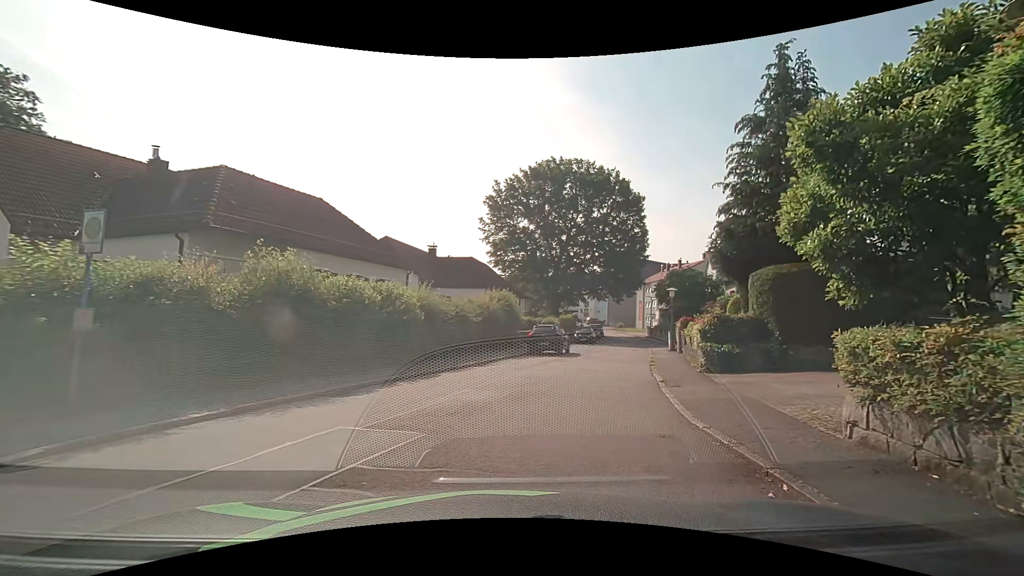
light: Day
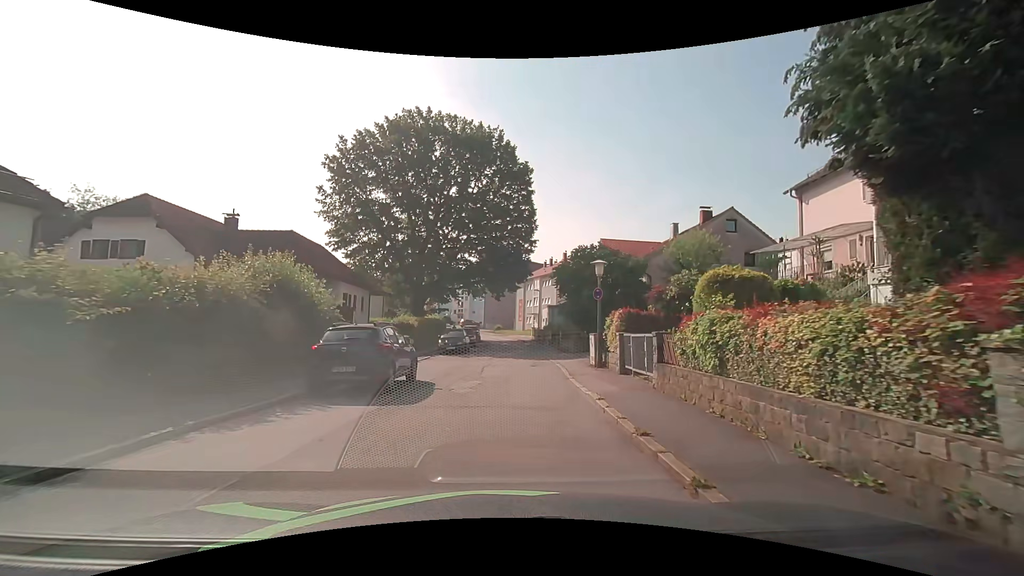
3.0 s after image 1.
(+1.8, +14.3) m; +12°
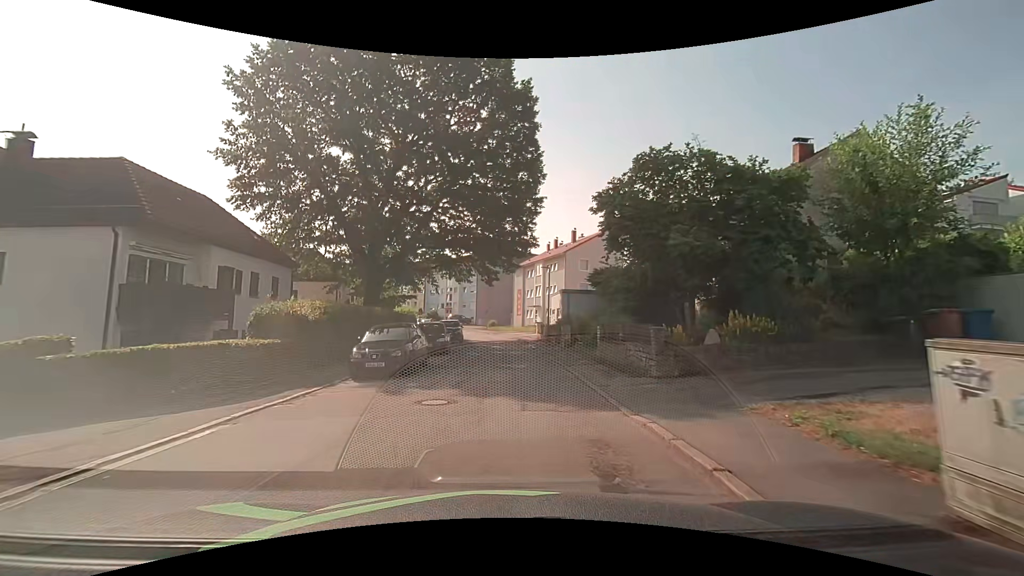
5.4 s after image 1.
(+0.2, +15.6) m; +1°
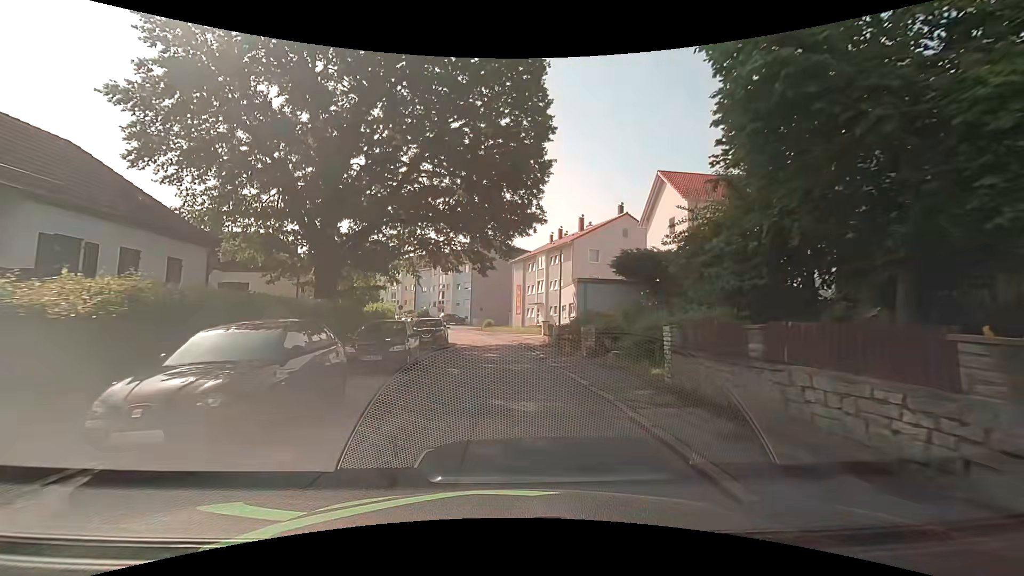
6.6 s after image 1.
(0.0, +8.2) m; 0°
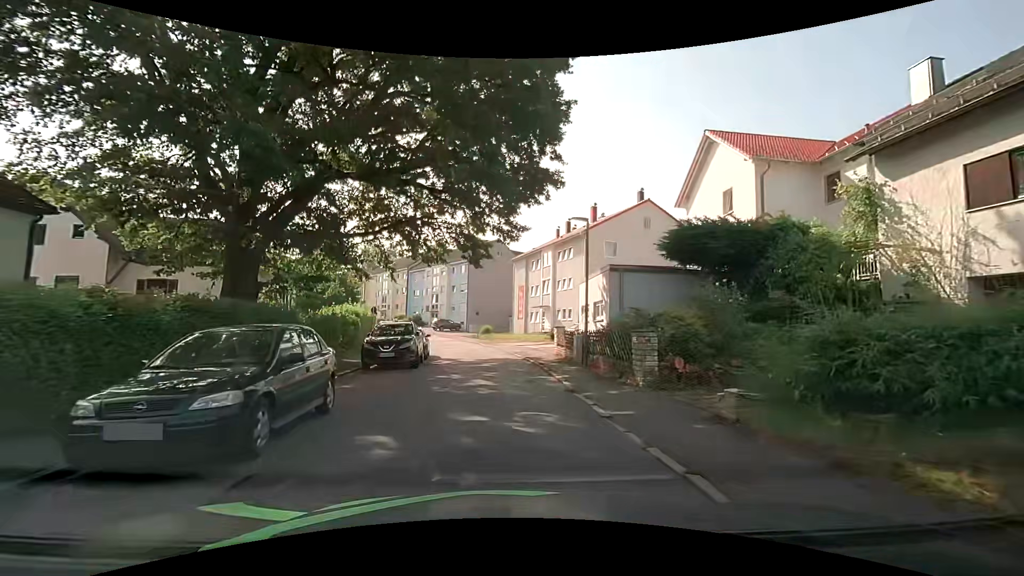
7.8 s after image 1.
(-0.1, +8.1) m; 0°
(0, +10) (-1, +20) (-2, +30) (-4, +40) (-6, +49) (-9, +59) (-13, +68) (-18, +77) (-24, +85) (-30, +93) m
